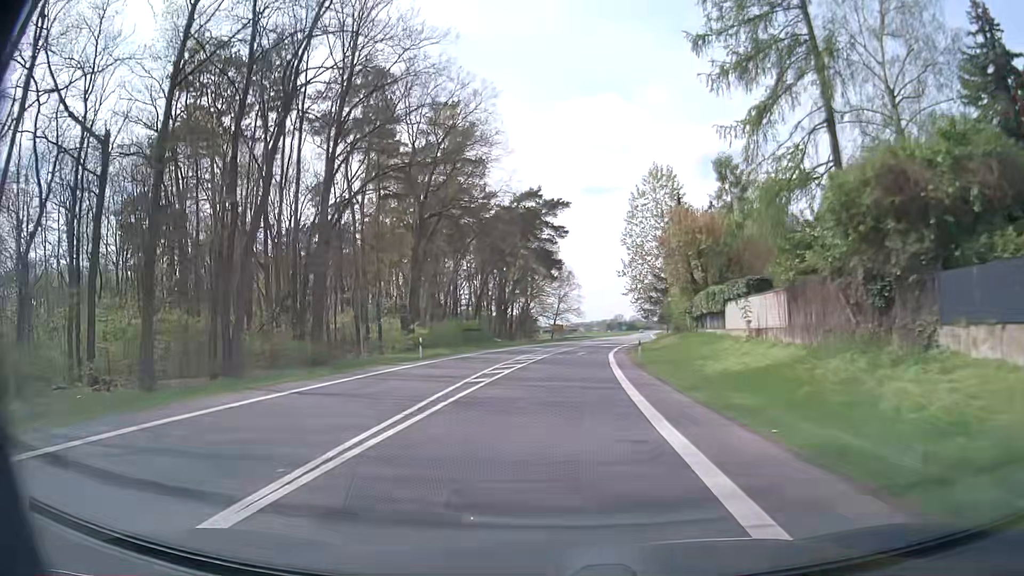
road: secondary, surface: asphalt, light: Day
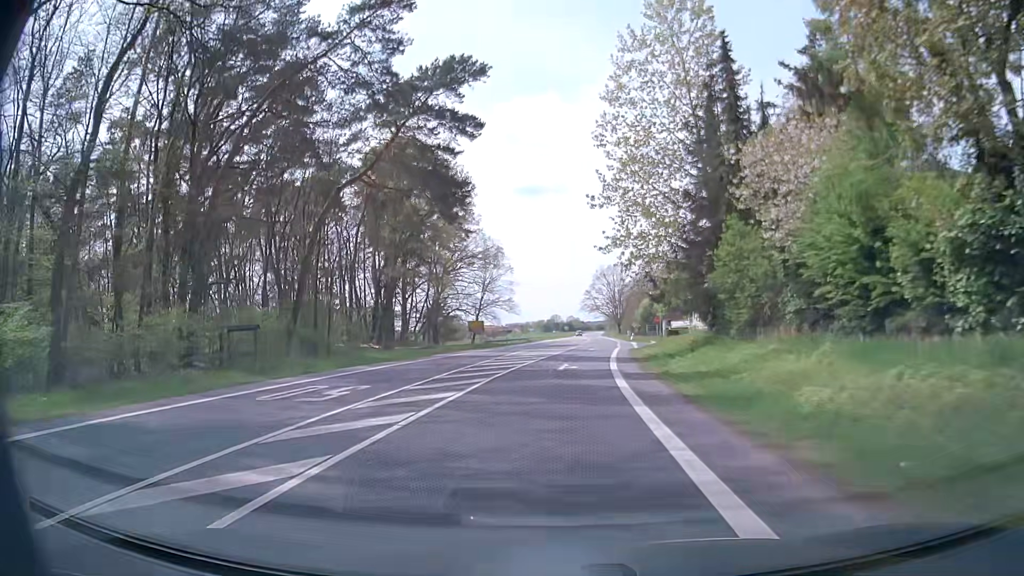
(+2.1, +41.6) m; +6°
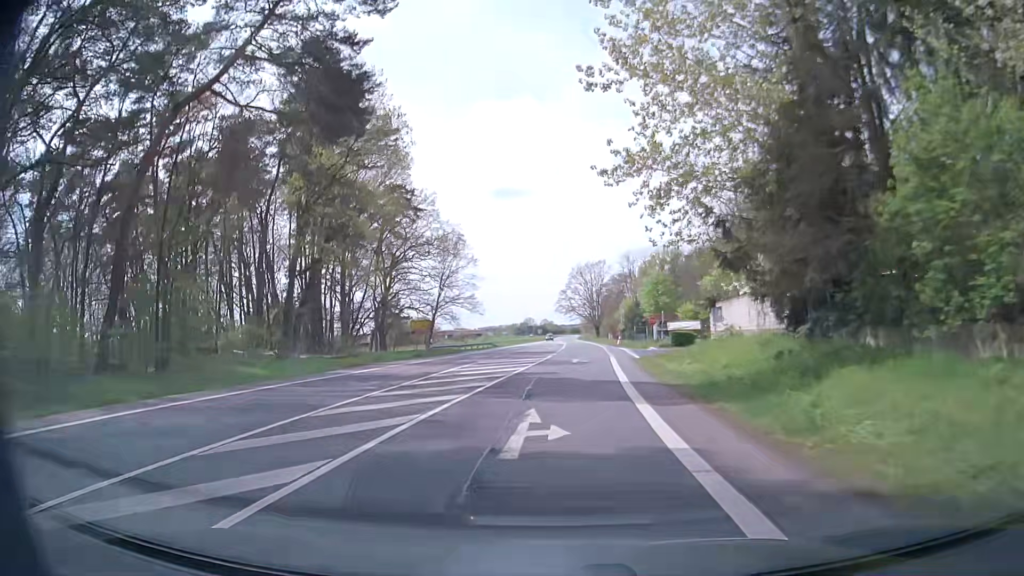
(+0.3, +16.9) m; +2°
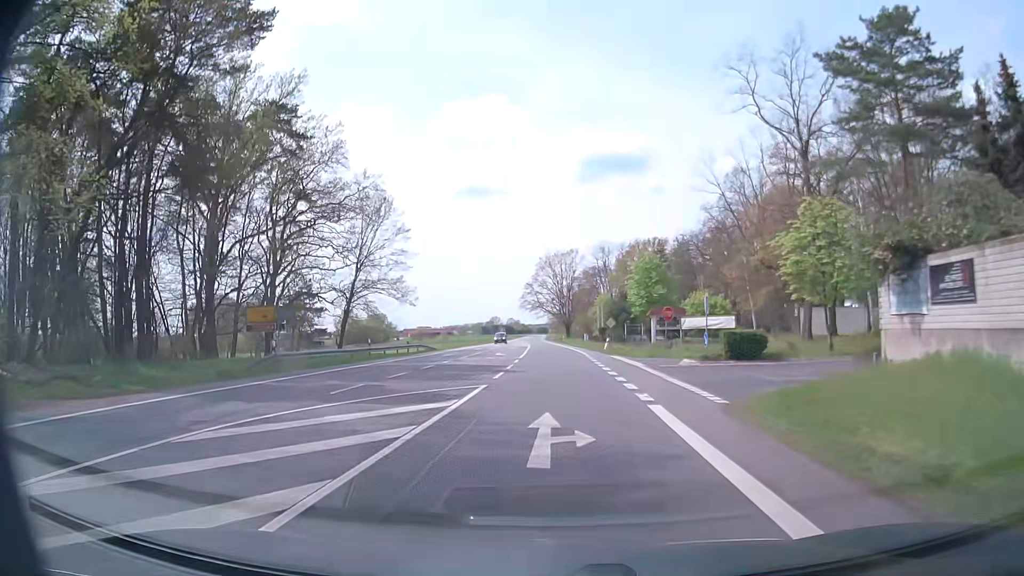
(+0.7, +25.5) m; +2°
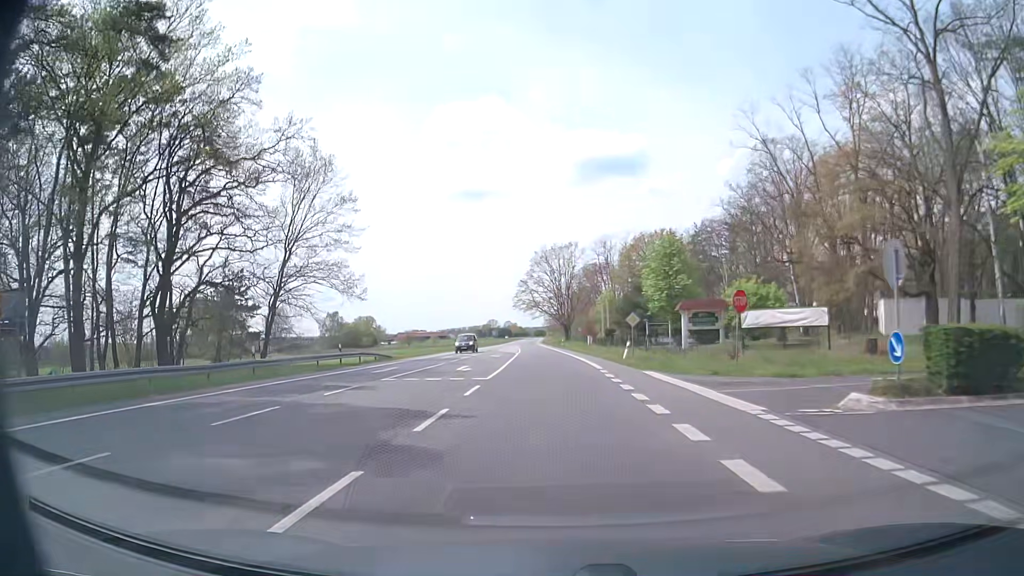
(+0.3, +17.2) m; +1°
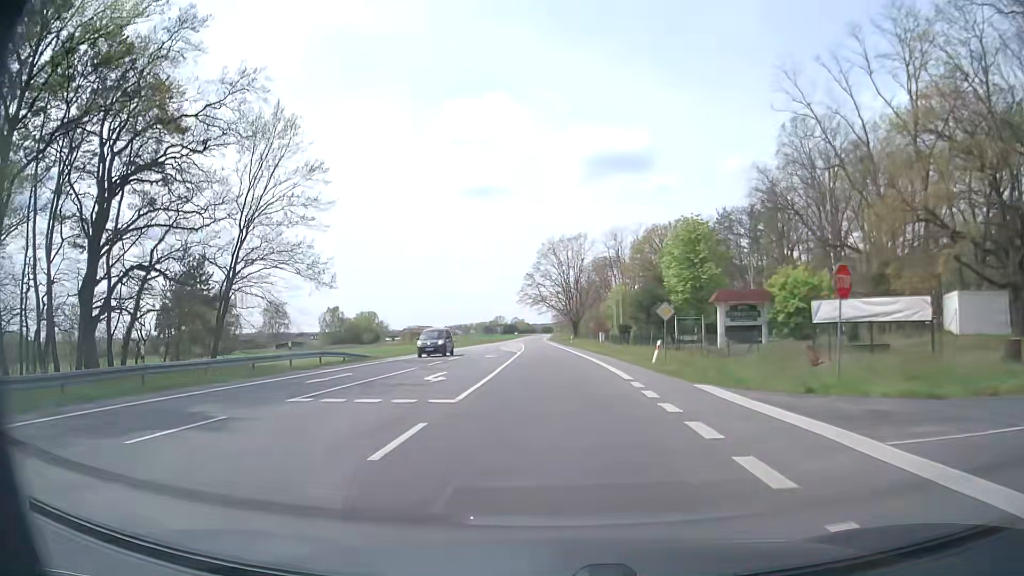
(0.0, +8.7) m; -1°
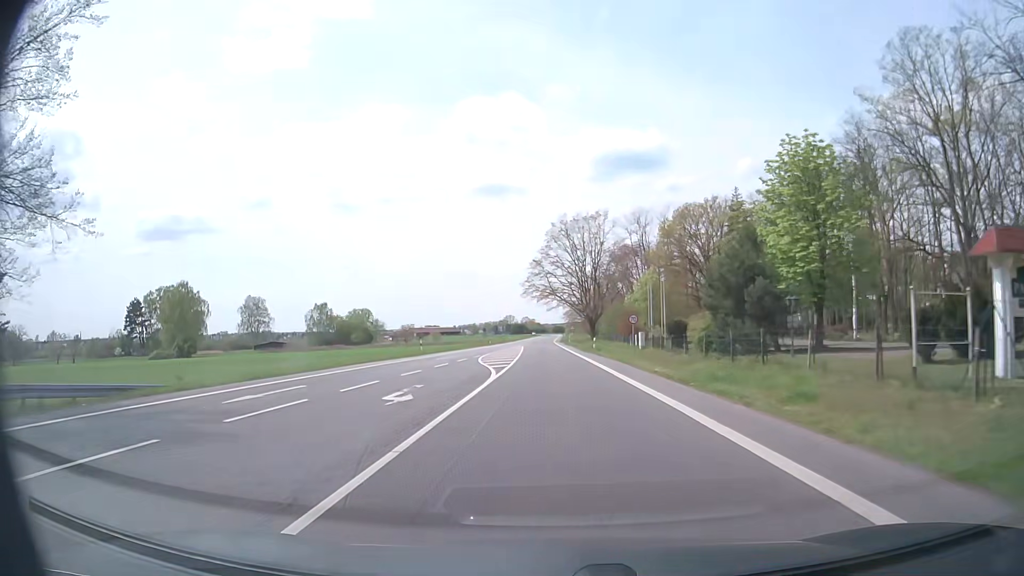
(-0.2, +26.3) m; -1°
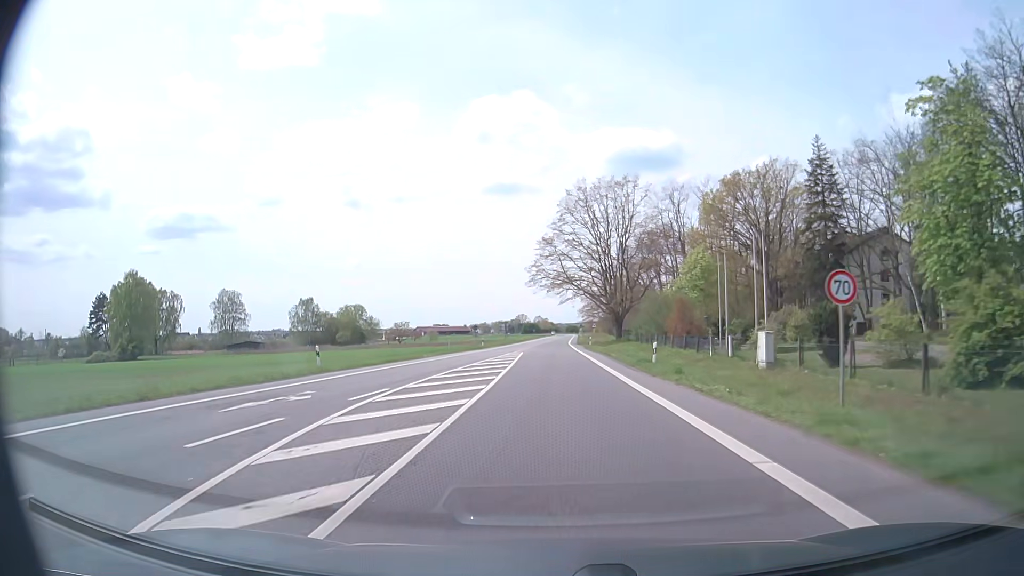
(-0.2, +26.7) m; -1°
(0, +10) (0, +20) (0, +30) (0, +40) (0, +50) (0, +60) (0, +70) (0, +80) (0, +90) (0, +100) m
